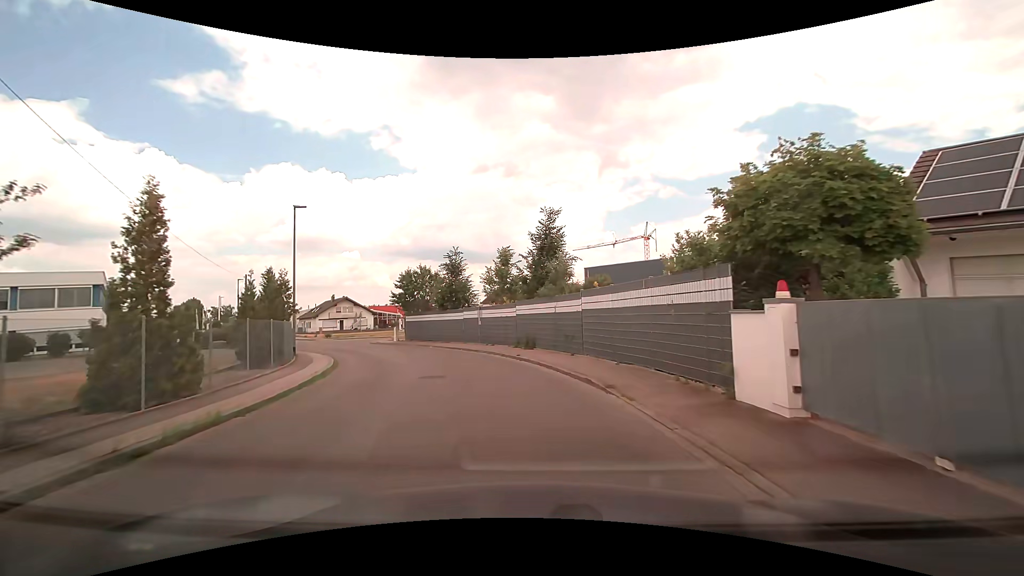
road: residential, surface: asphalt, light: Day
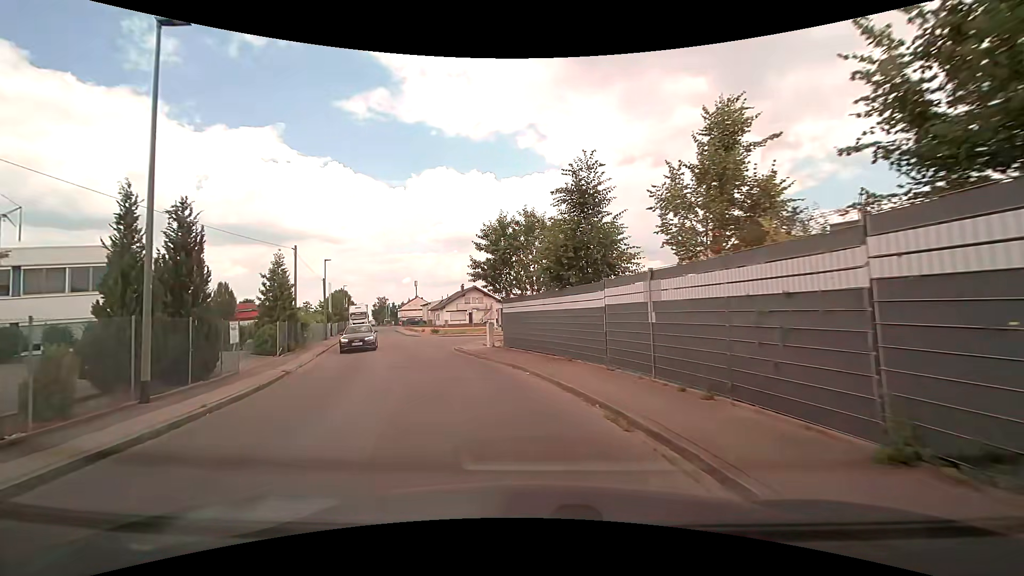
(-2.0, +18.2) m; -17°
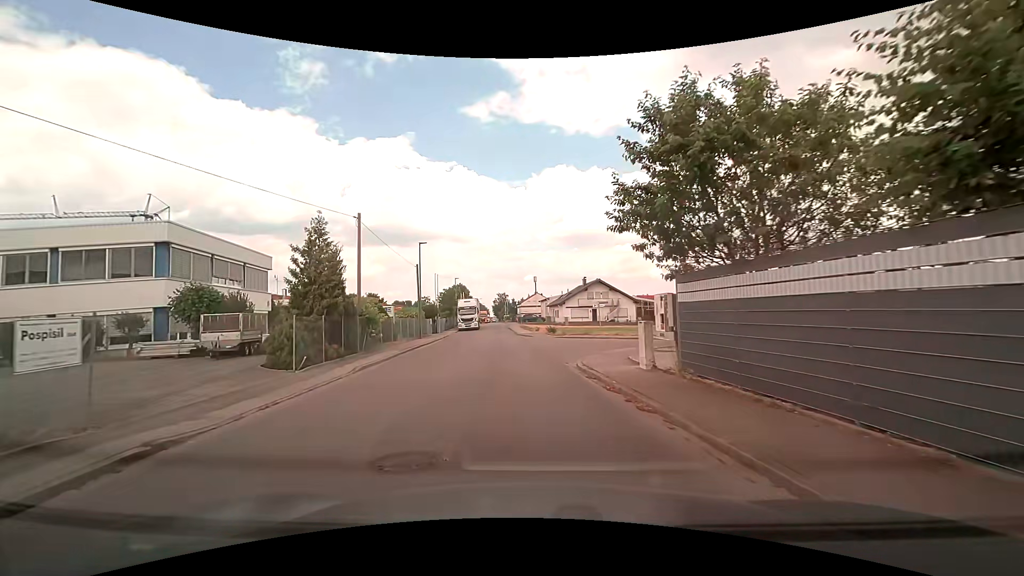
(-1.4, +10.6) m; -14°
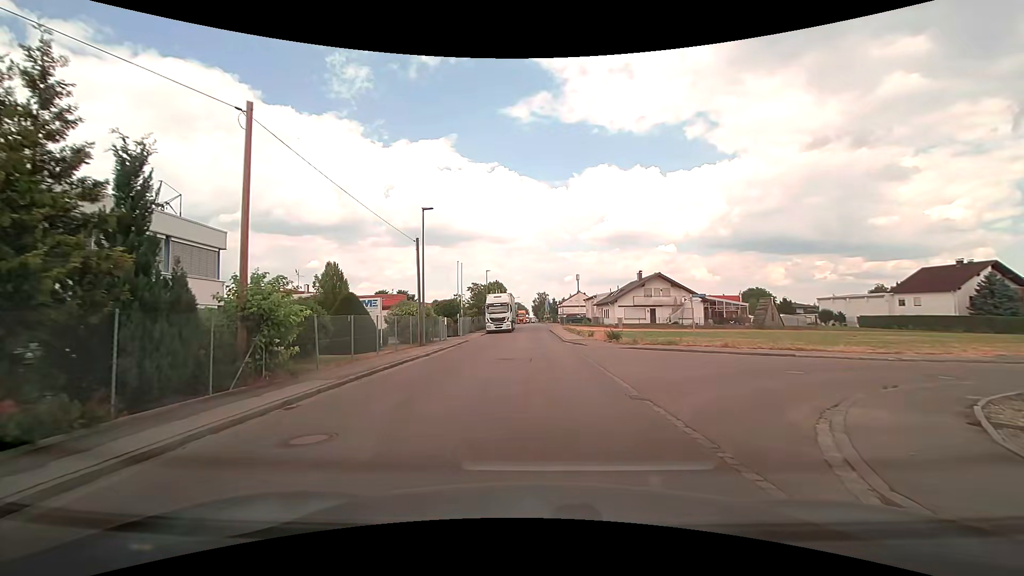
(-0.7, +12.6) m; -6°
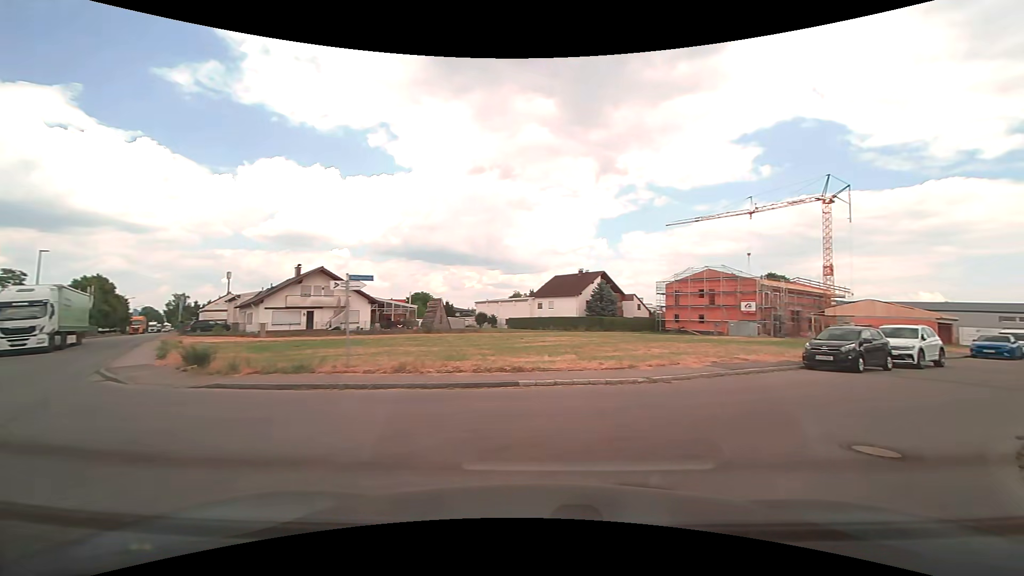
(+2.7, +11.6) m; +34°
(+4, +9) (+12, +15) (+20, +21) (+28, +27) (+36, +32) (+44, +38) (+52, +45) (+60, +51) (+68, +56) (+76, +62) m
